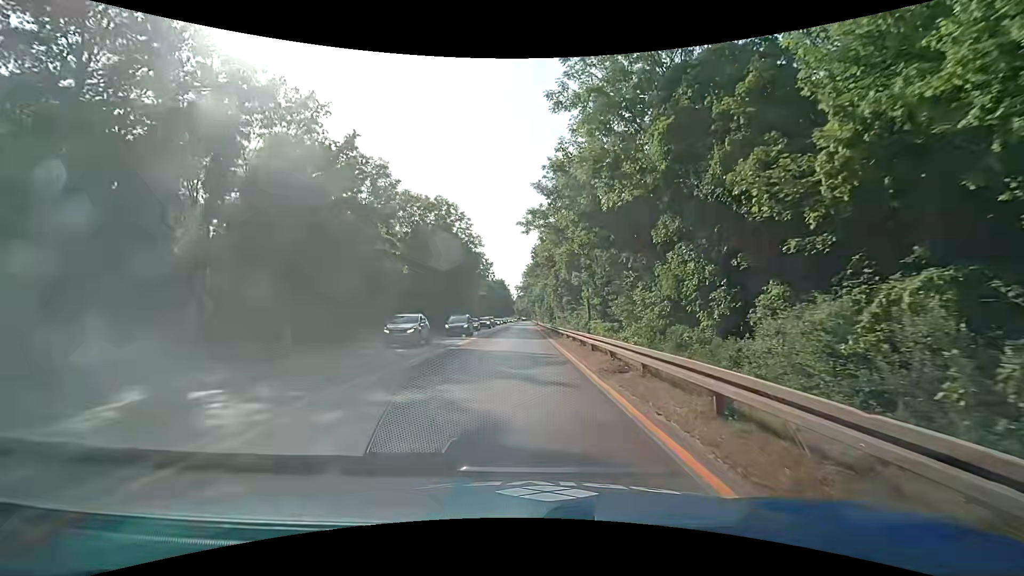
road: trunk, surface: asphalt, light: Day
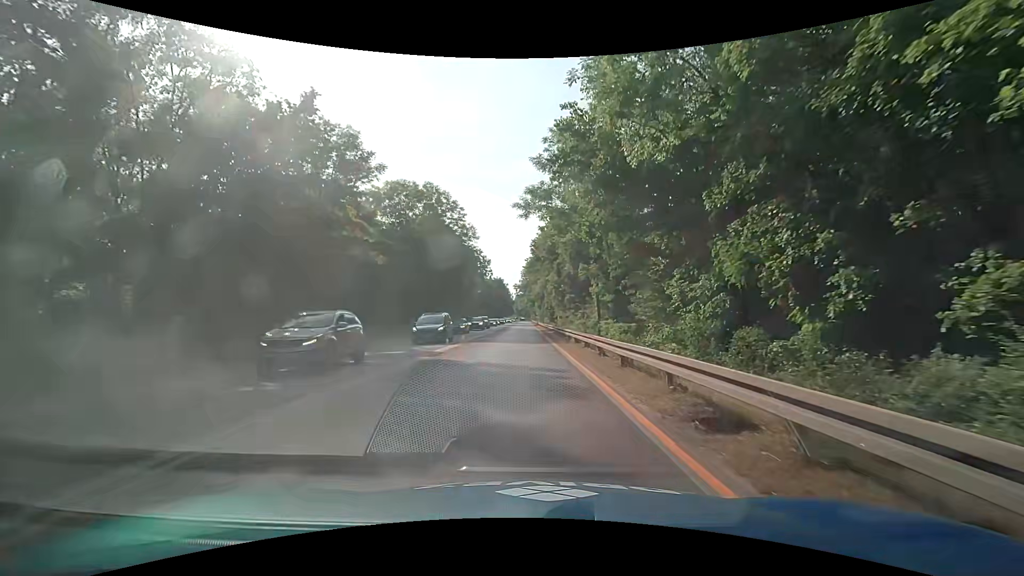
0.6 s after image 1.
(0.0, +6.1) m; +1°
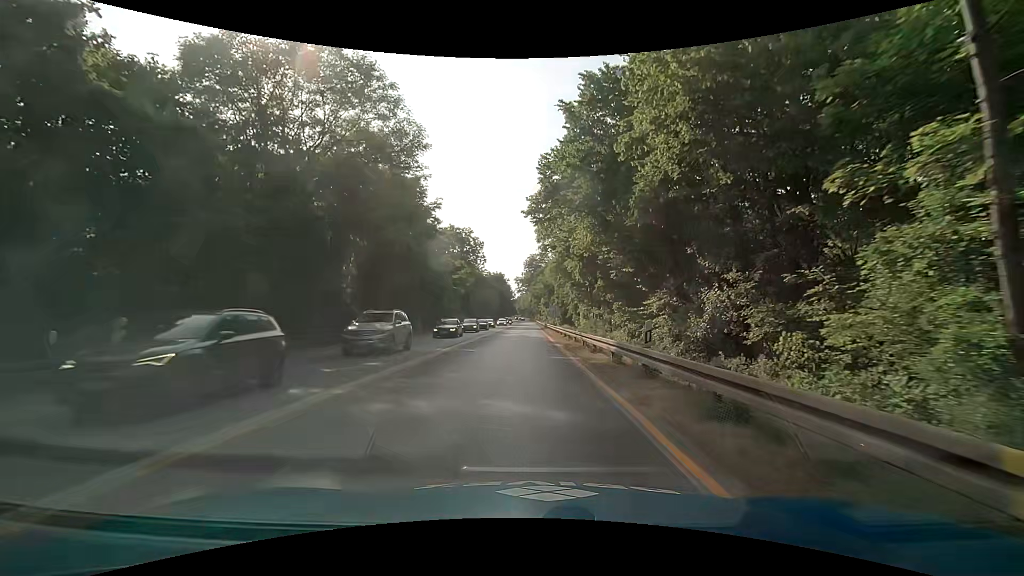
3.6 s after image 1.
(-0.3, +30.3) m; -1°
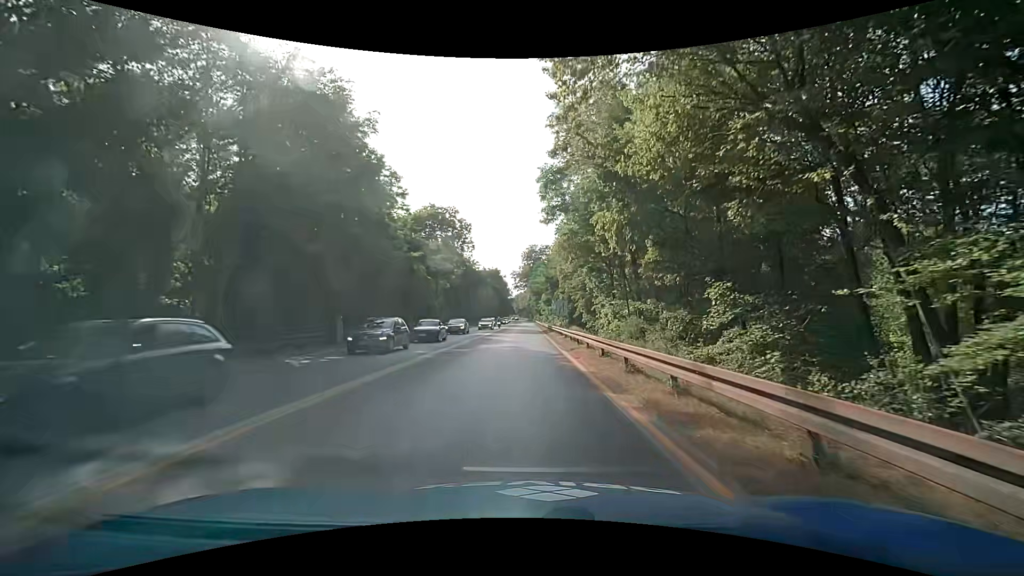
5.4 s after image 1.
(0.0, +18.2) m; 0°
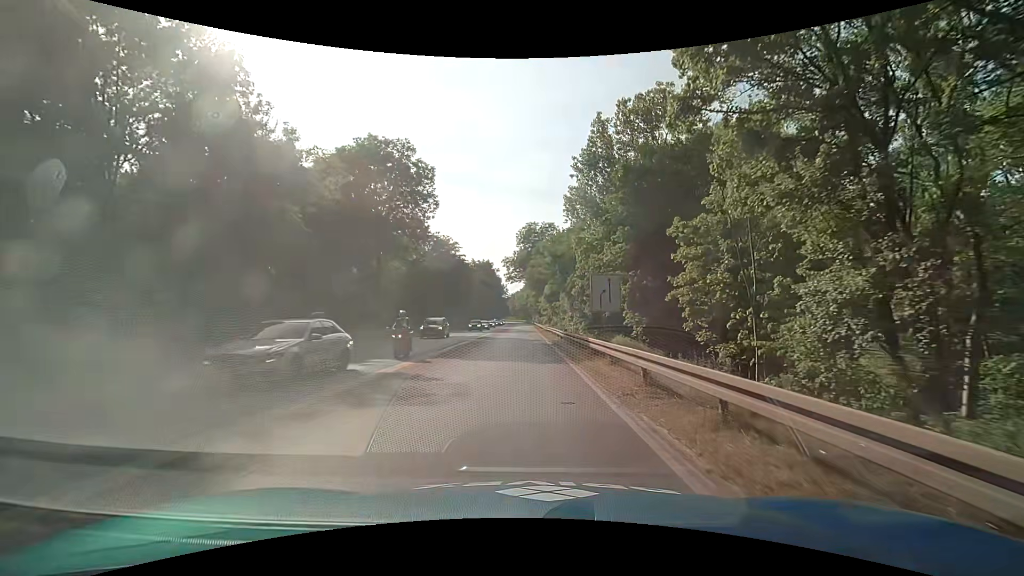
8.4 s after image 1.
(+0.2, +30.5) m; 0°
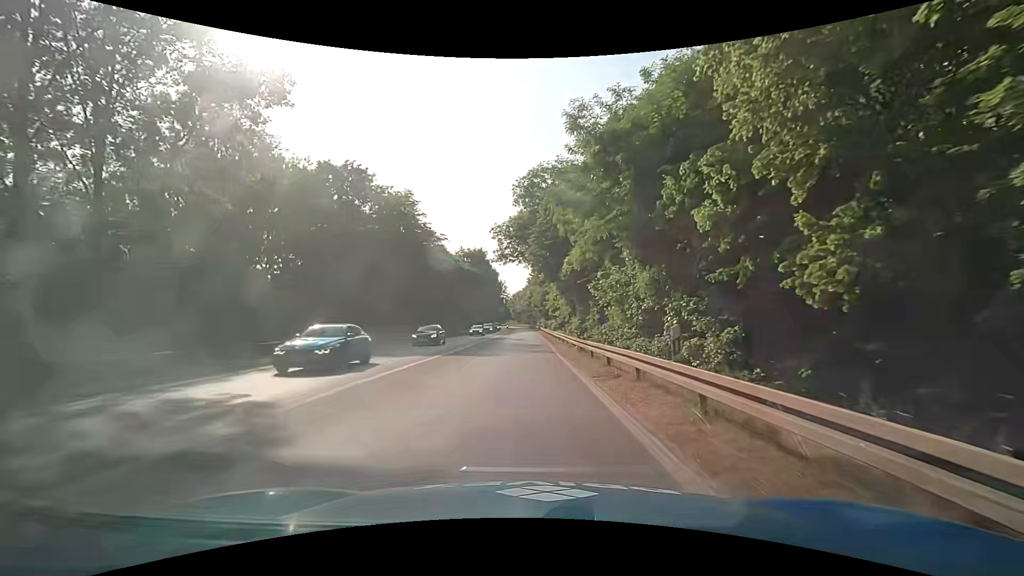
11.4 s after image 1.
(+0.5, +35.8) m; 0°
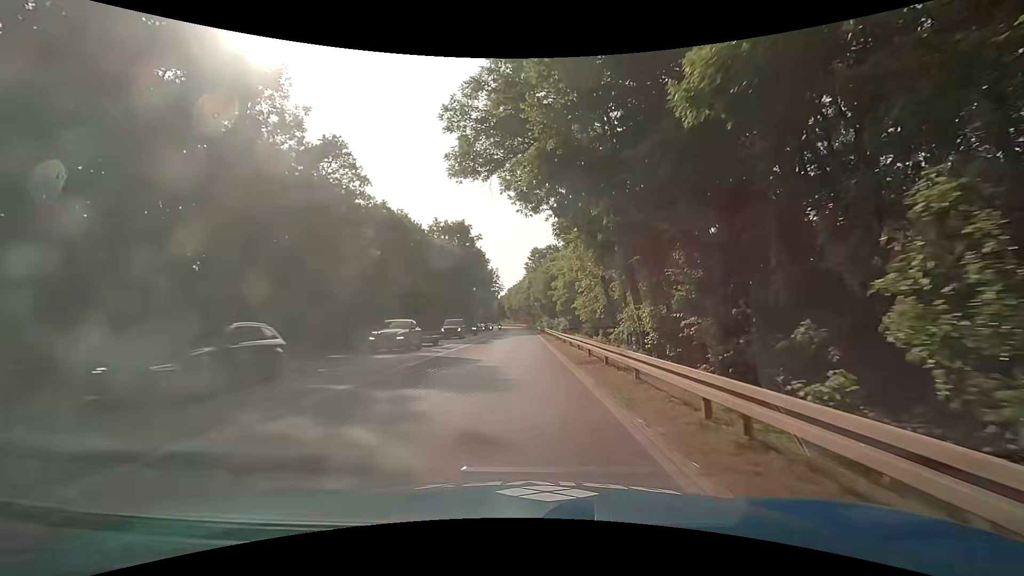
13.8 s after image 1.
(+0.2, +33.7) m; 0°
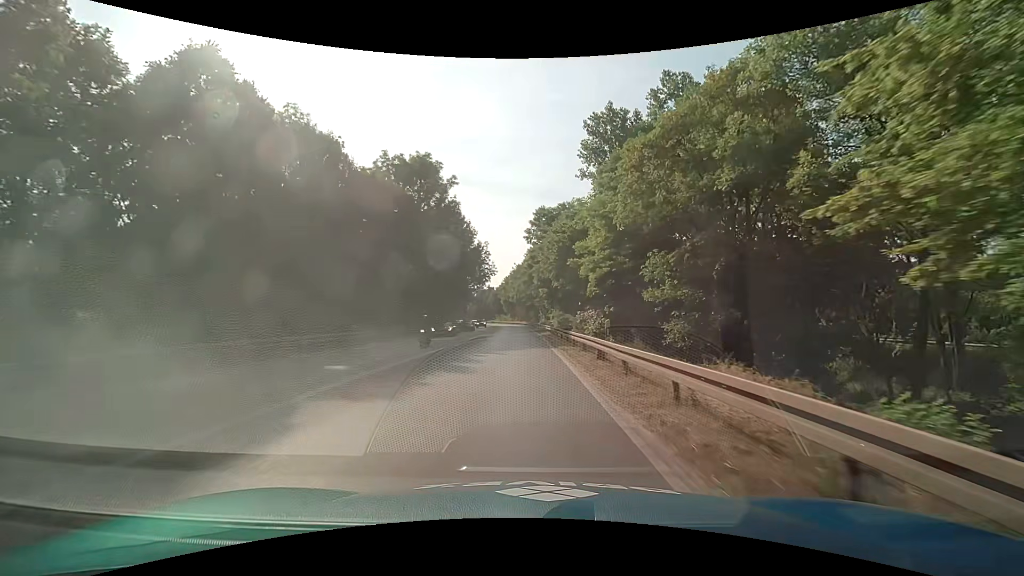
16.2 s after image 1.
(0.0, +35.2) m; 0°
